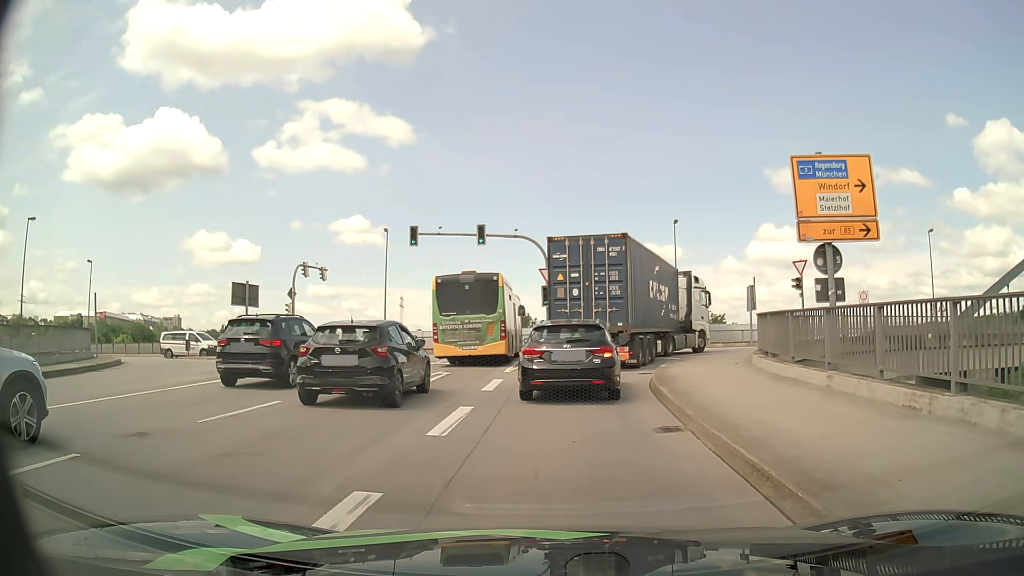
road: primary_link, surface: asphalt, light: Day
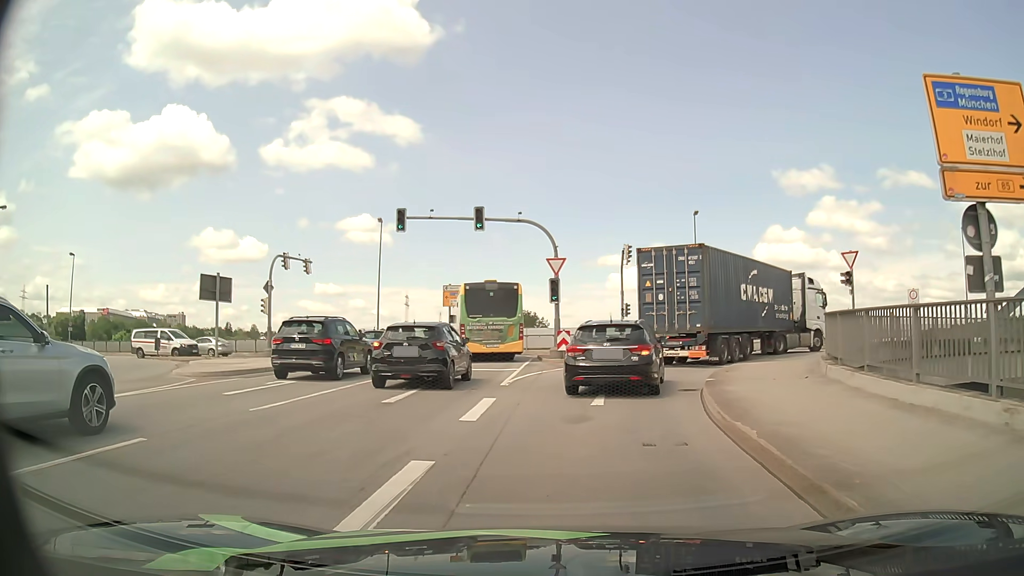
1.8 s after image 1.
(-0.1, +5.0) m; -1°
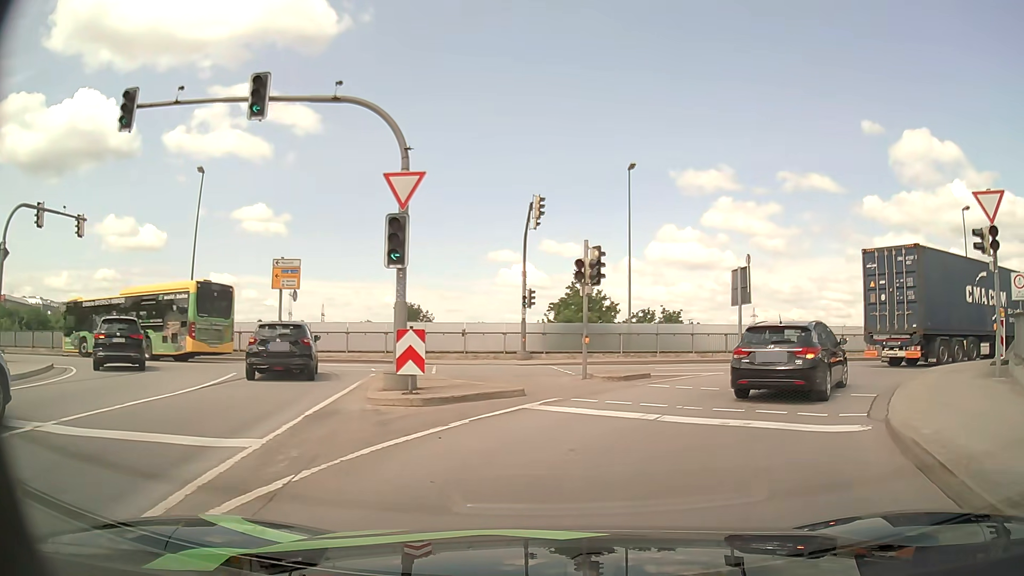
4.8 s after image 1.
(+0.7, +14.9) m; +9°
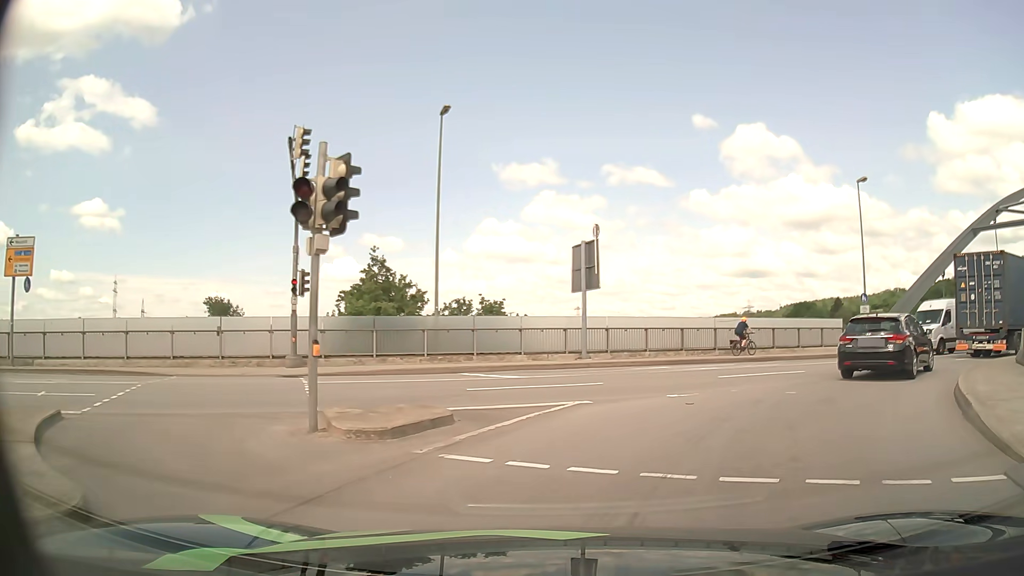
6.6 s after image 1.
(+1.0, +8.7) m; +16°
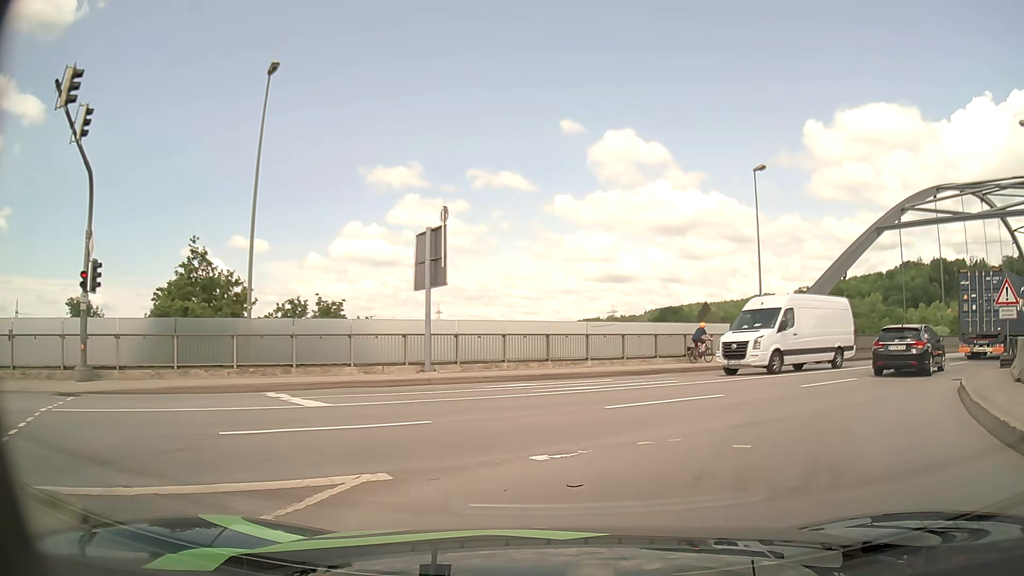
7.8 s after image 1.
(+0.4, +5.1) m; +12°
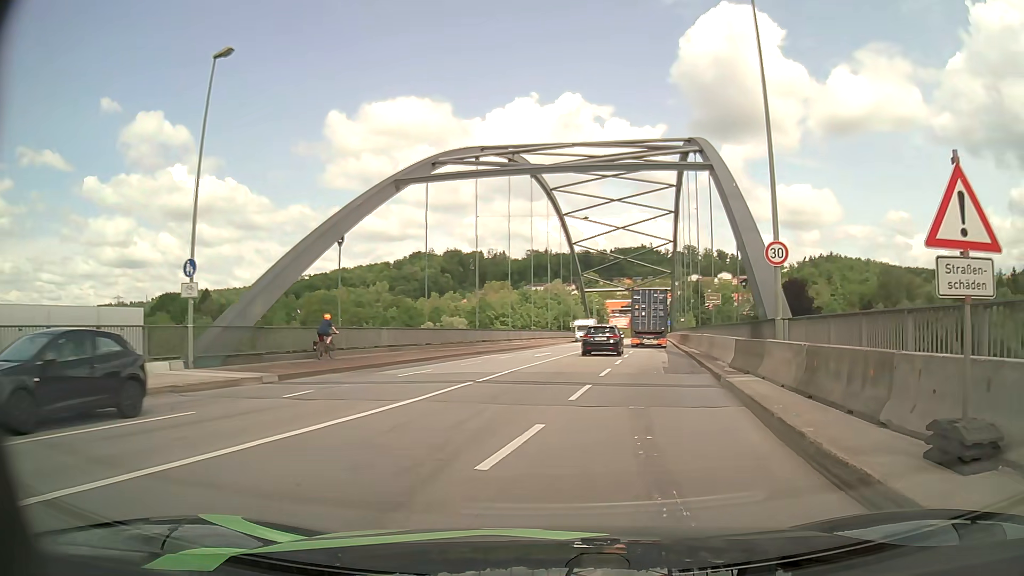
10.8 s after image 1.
(+5.4, +14.3) m; +40°
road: primary
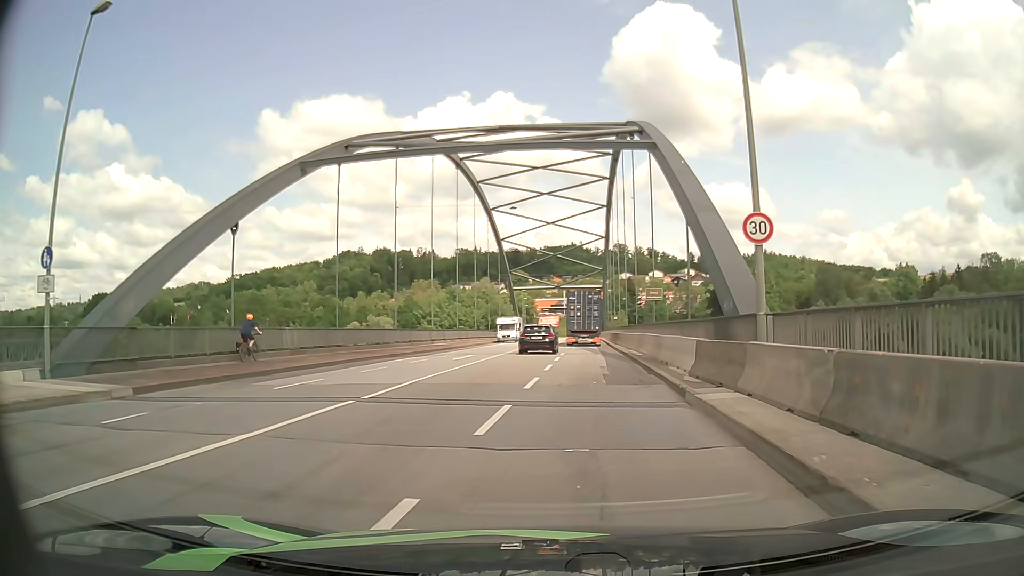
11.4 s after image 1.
(+0.3, +4.1) m; +7°
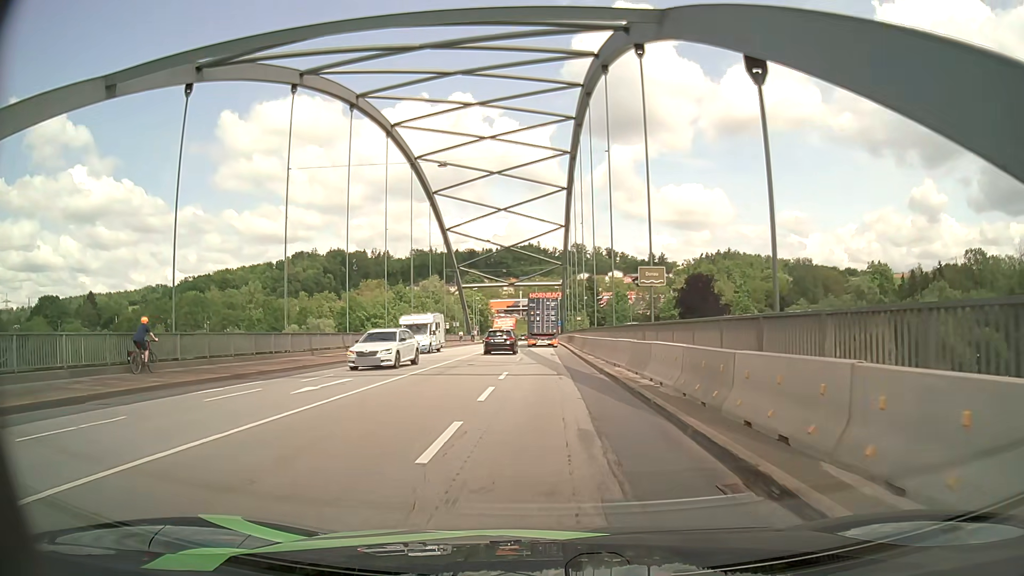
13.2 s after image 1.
(+0.7, +13.7) m; +4°
(0, +10) (0, +20) (0, +30) (0, +40) (0, +50) (0, +60) (-1, +70) (-1, +80) (-1, +90) (-1, +100) m
